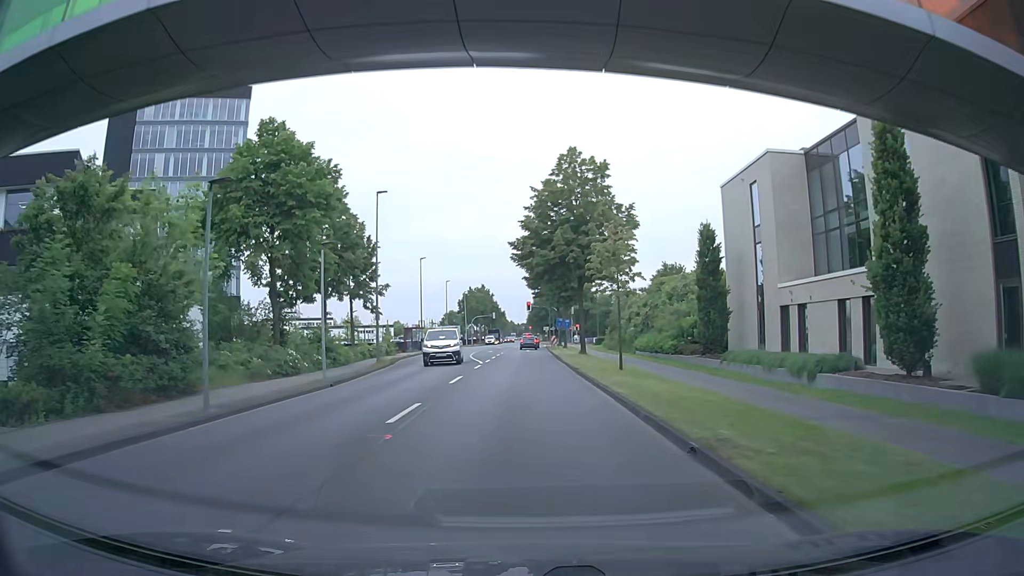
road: secondary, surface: asphalt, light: Day
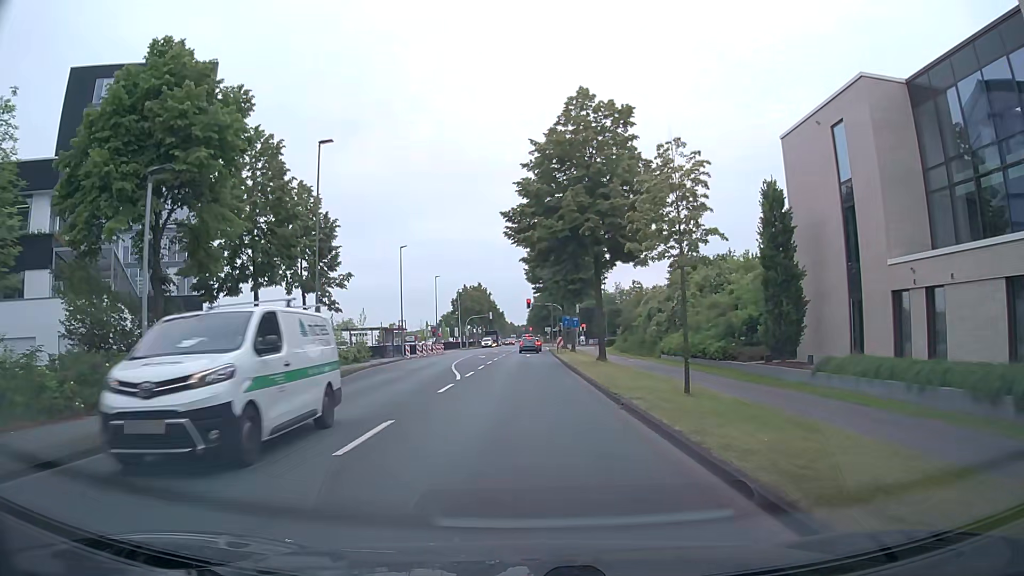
(0.0, +11.6) m; 0°
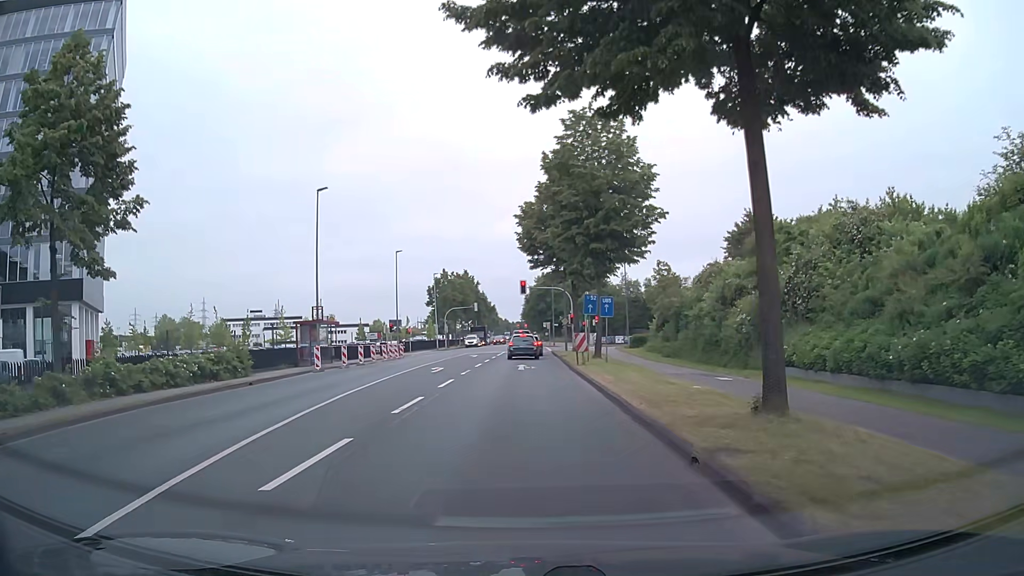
(-0.1, +24.3) m; +1°
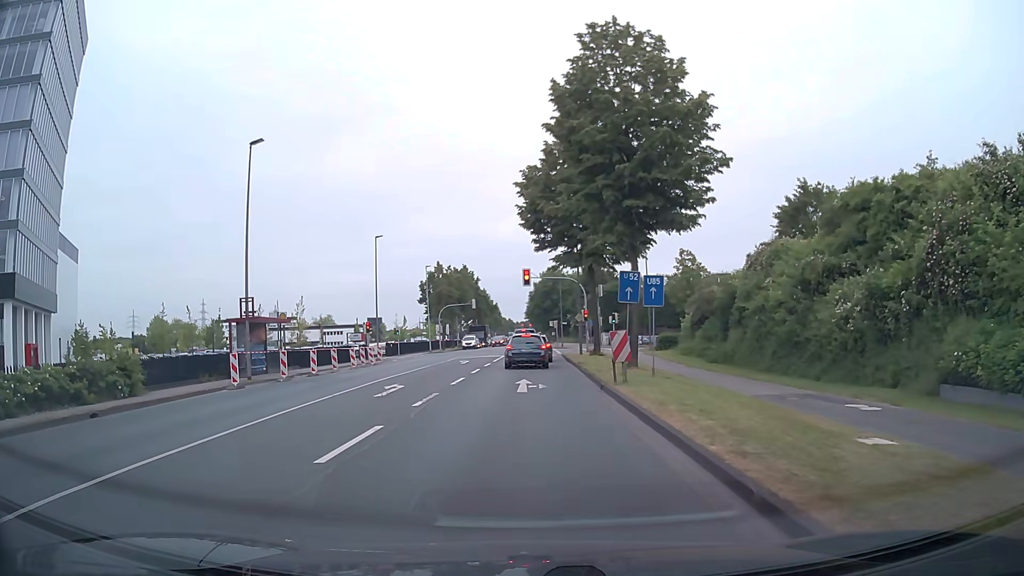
(-0.1, +10.5) m; -1°
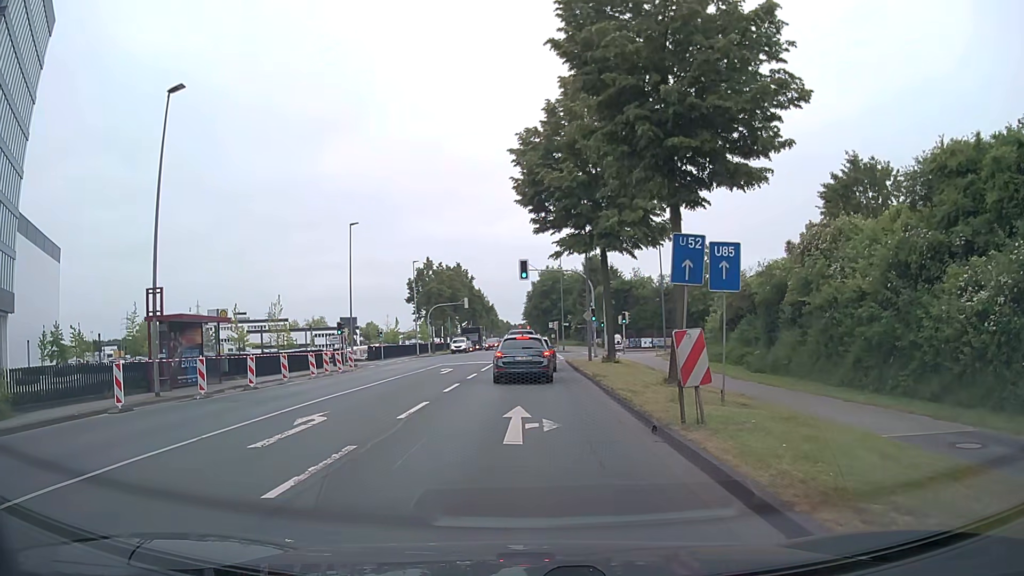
(0.0, +7.5) m; 0°
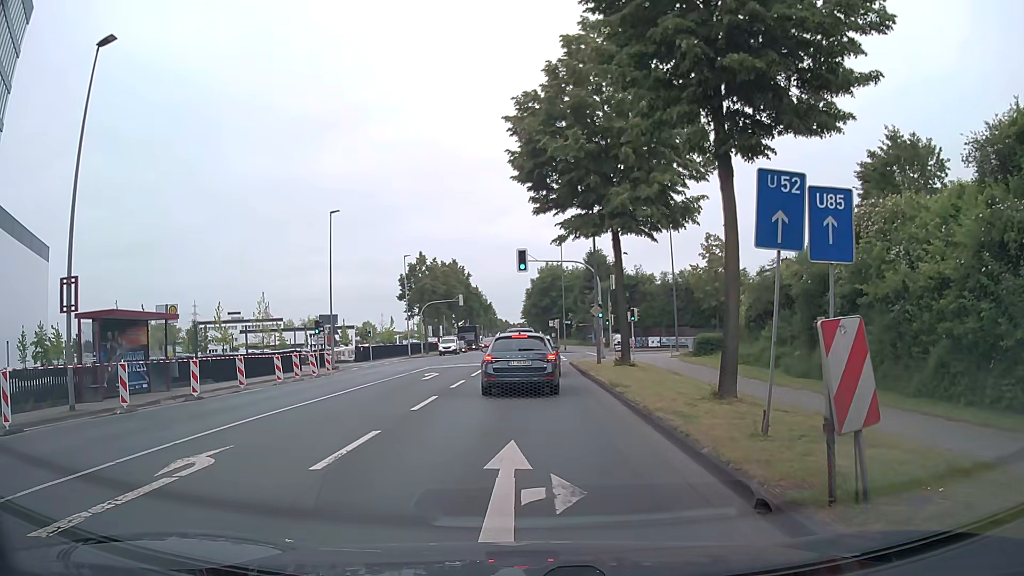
(0.0, +4.7) m; +1°
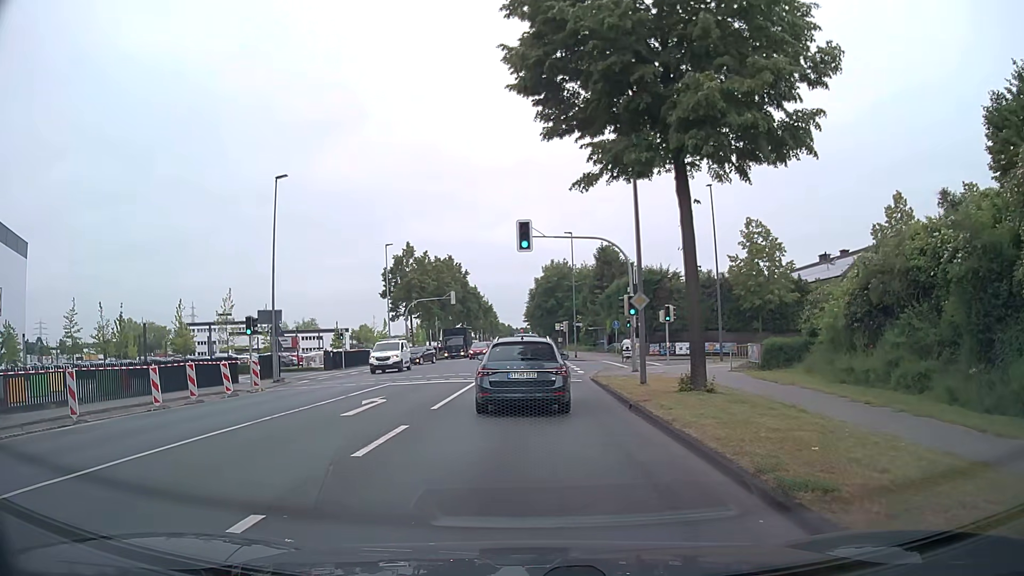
(-0.2, +10.9) m; -2°
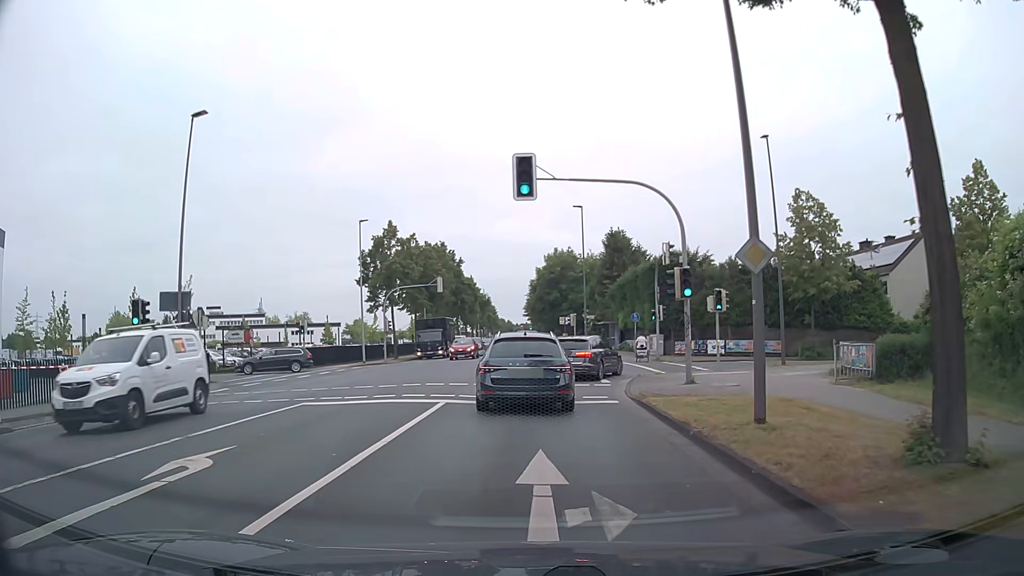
(+0.1, +9.9) m; +1°
(0, +10) (0, +20) (0, +30) (0, +40) (0, +50) (0, +60) (-1, +70) (-1, +80) (-1, +90) (-1, +100) m
